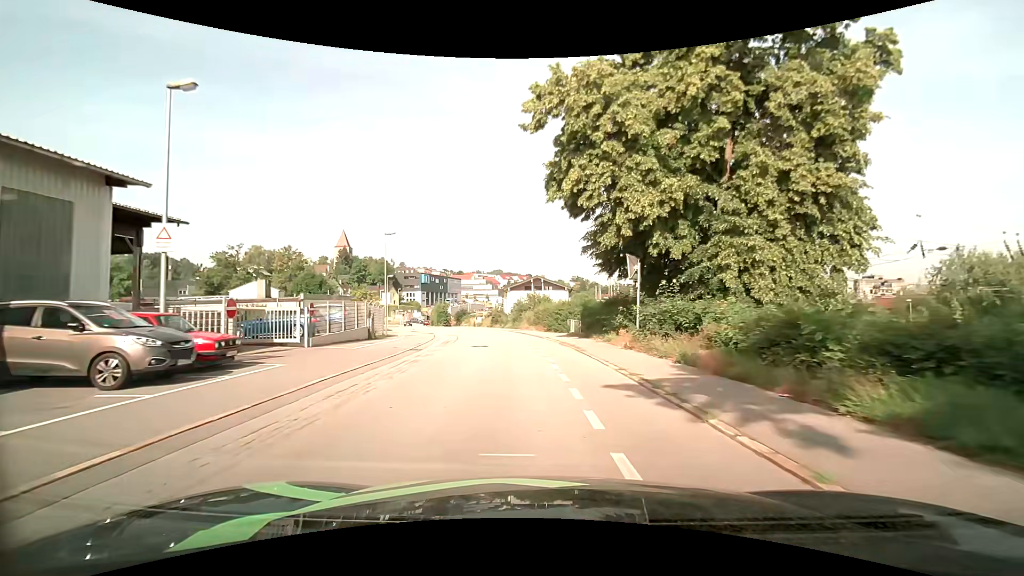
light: Day
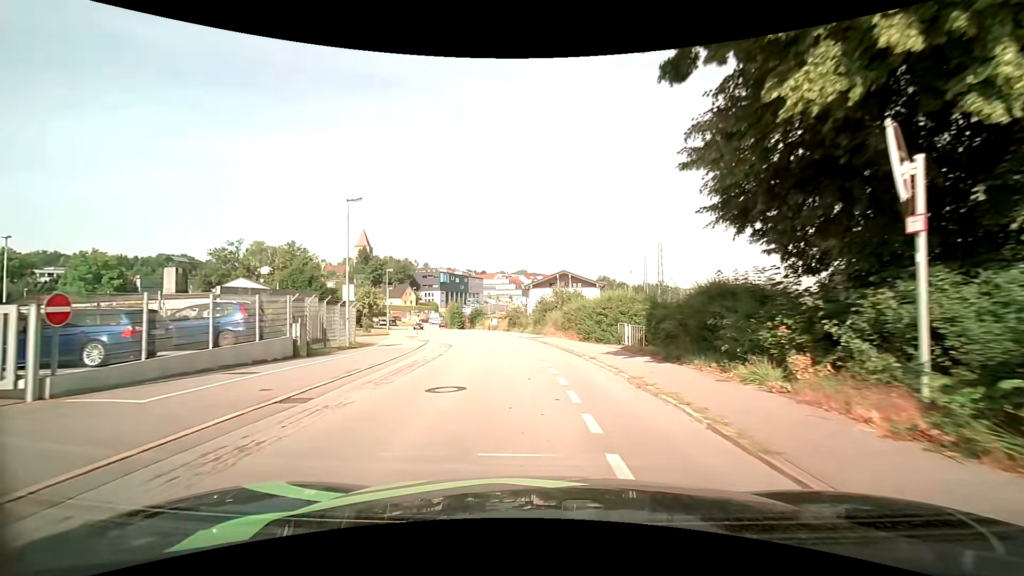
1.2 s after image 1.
(-0.3, +12.3) m; -3°
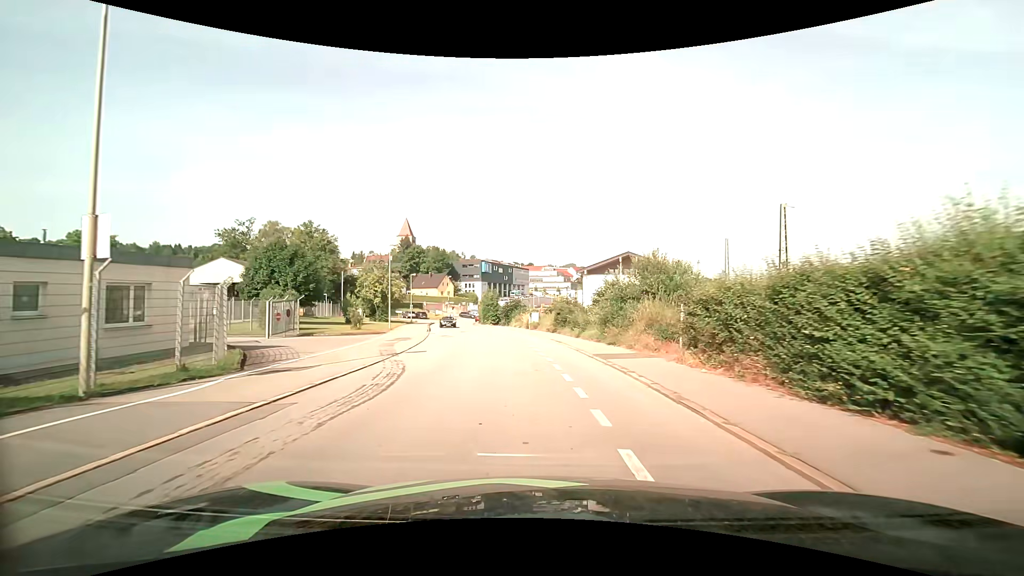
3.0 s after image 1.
(-0.7, +18.1) m; -5°
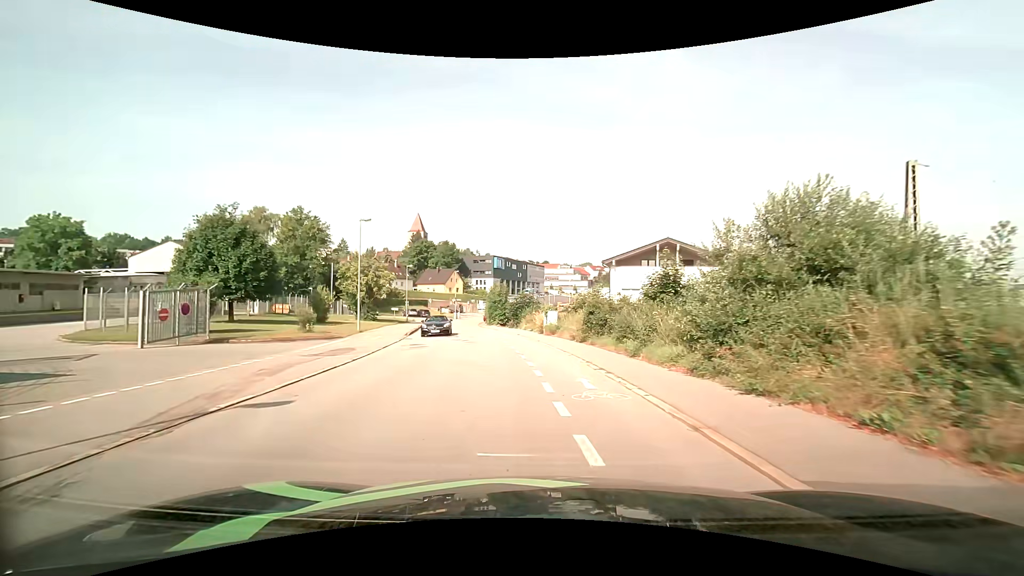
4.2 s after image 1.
(-0.1, +11.8) m; -2°
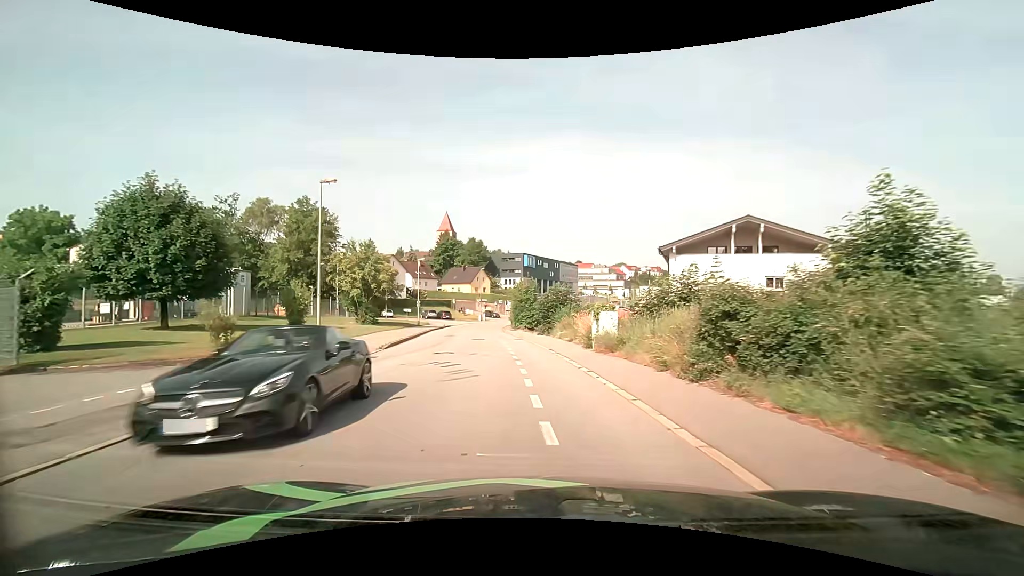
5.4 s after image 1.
(-0.3, +11.4) m; -3°
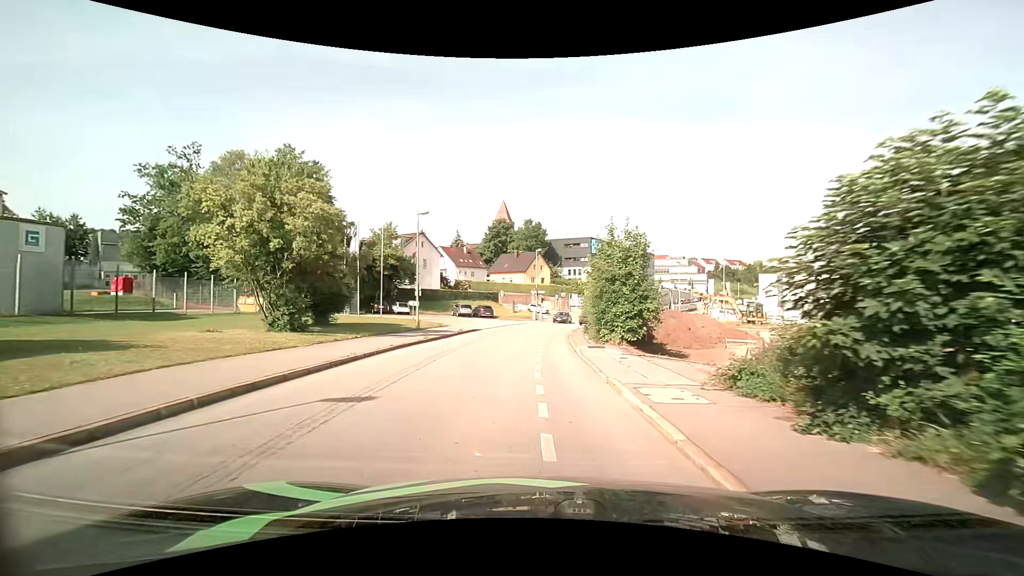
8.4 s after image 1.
(-2.0, +26.7) m; -7°
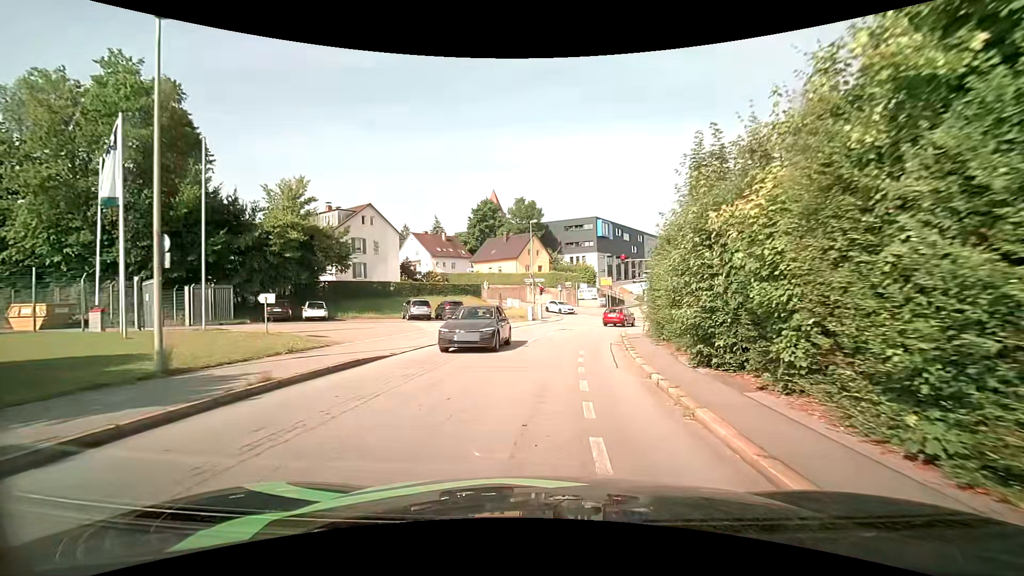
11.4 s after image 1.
(-0.1, +22.7) m; 0°
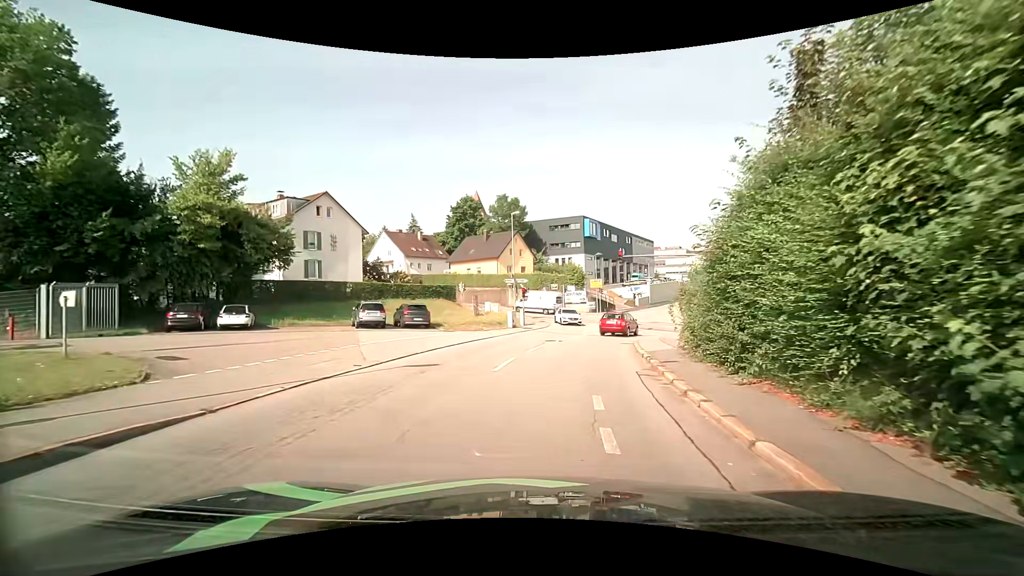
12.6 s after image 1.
(+0.1, +7.4) m; +2°
(0, +10) (+2, +20) (+4, +30) (+6, +39) (+9, +49) (+12, +58) (+16, +68) (+20, +77) (+24, +86) (+28, +95) m
